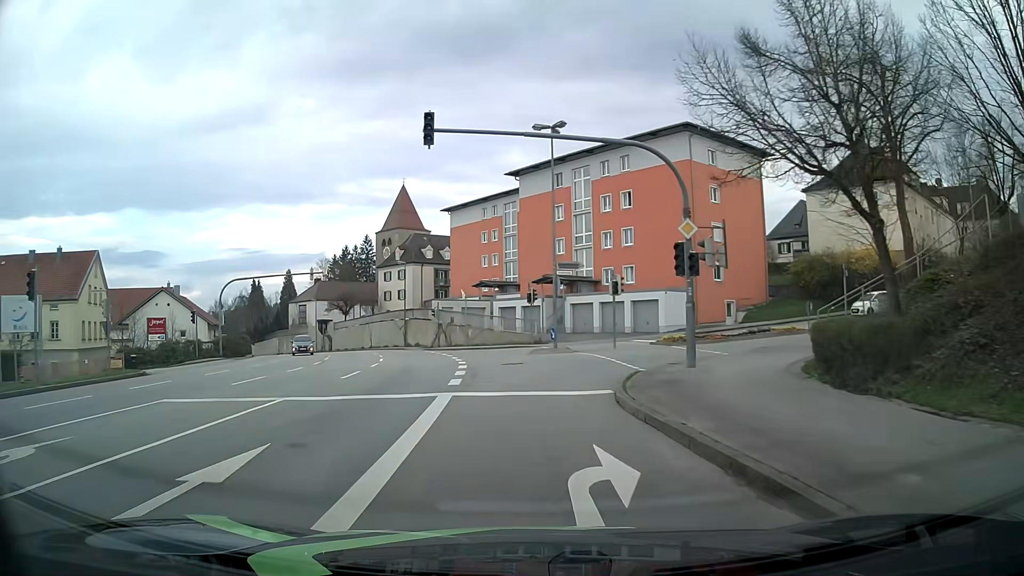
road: tertiary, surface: asphalt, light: Day
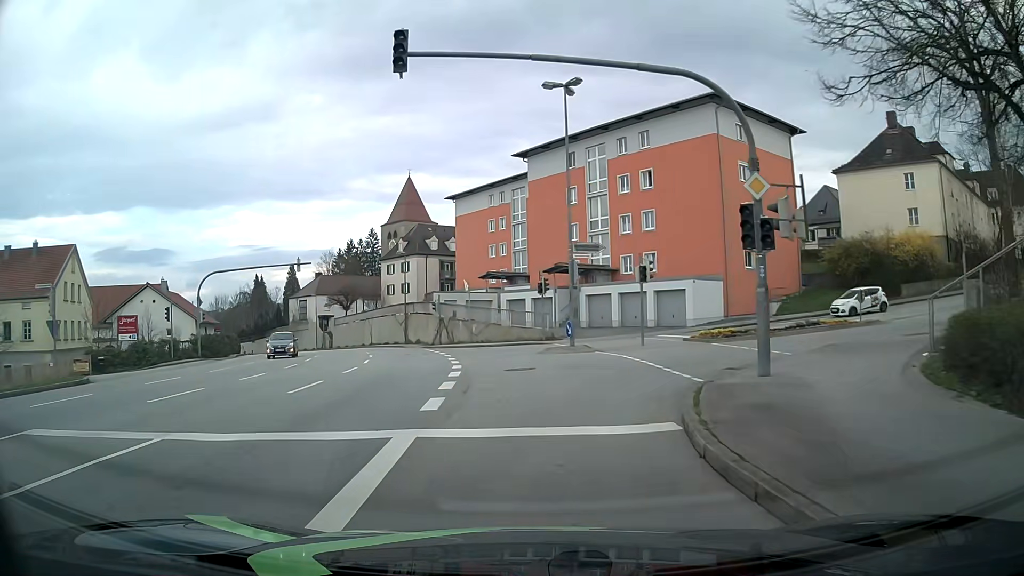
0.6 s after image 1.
(-0.1, +4.8) m; -1°
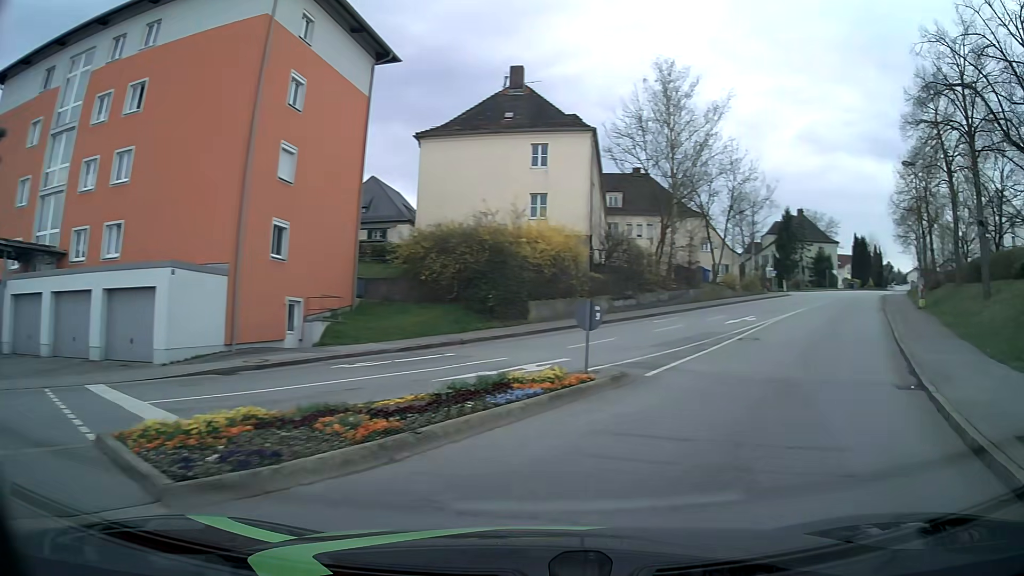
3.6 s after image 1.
(+4.3, +19.0) m; +43°
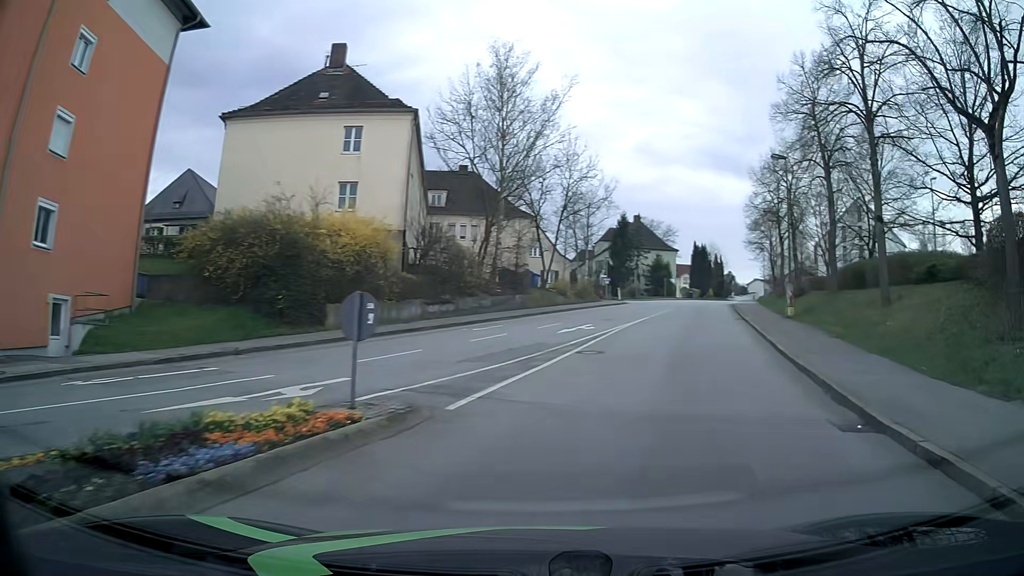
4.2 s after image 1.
(+0.7, +4.6) m; +15°
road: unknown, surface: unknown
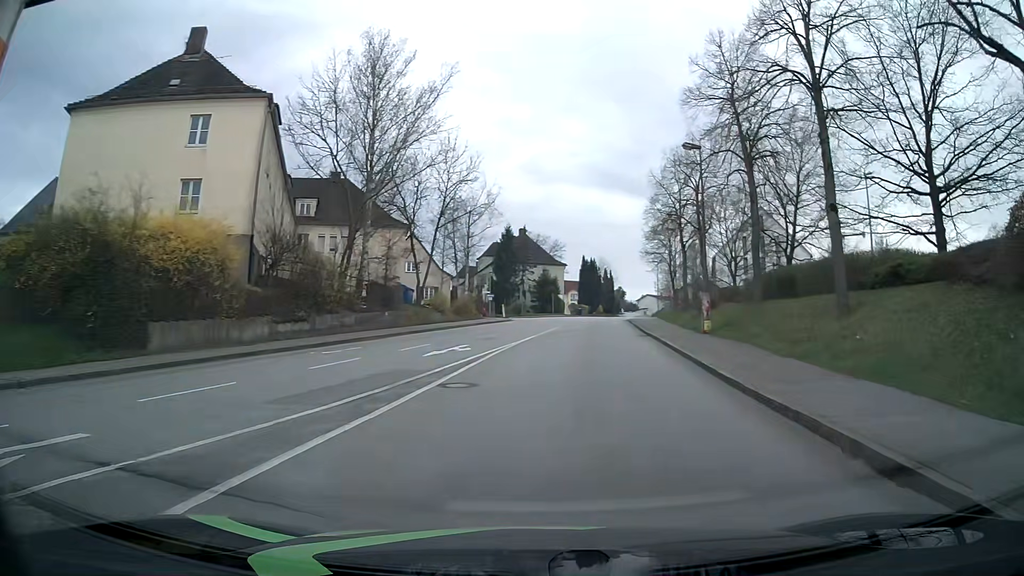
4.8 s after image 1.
(+0.5, +5.2) m; +10°
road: residential
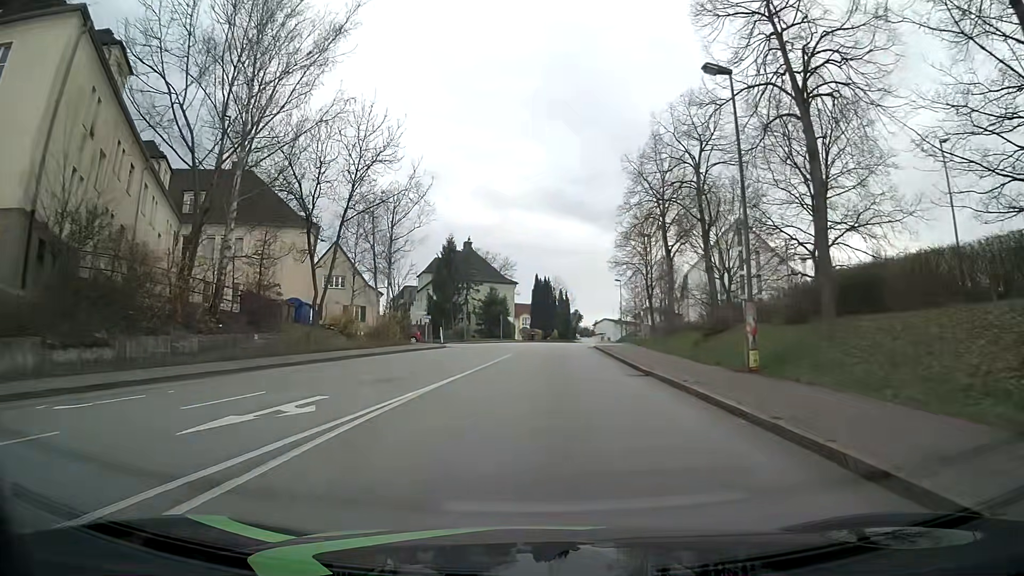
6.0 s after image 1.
(+0.5, +11.6) m; +4°
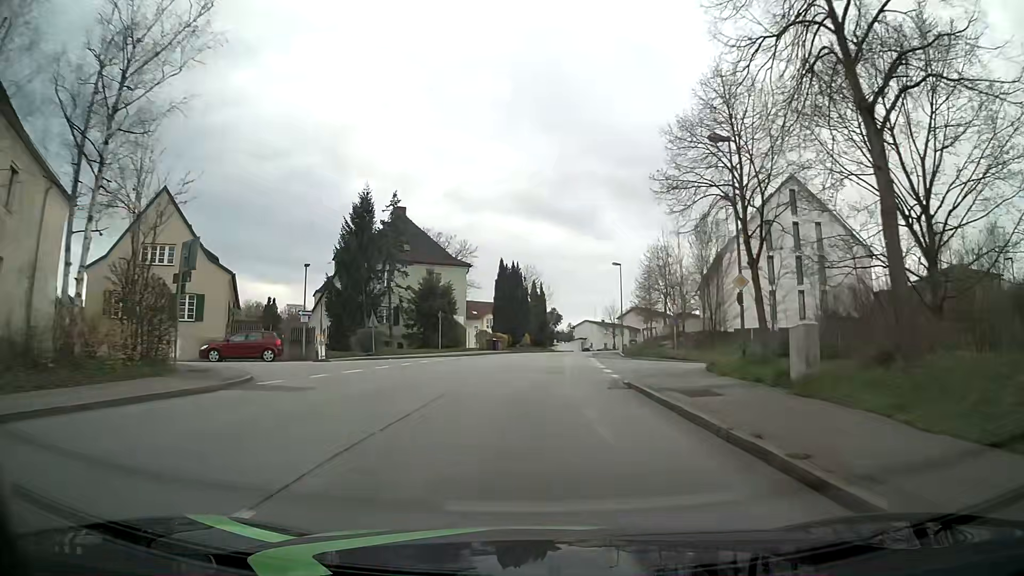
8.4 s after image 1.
(+0.7, +26.8) m; +2°
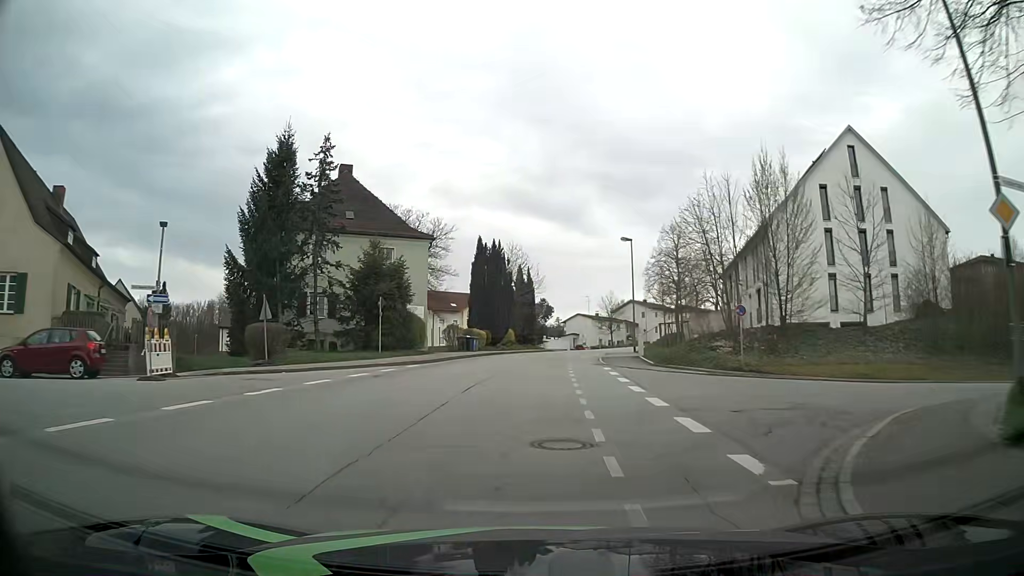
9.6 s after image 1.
(+0.2, +14.0) m; +1°
(0, +10) (0, +20) (+1, +30) (+2, +40) (+3, +50) (+6, +60) (+9, +69) (+13, +78) (+17, +87) (+22, +96) m
